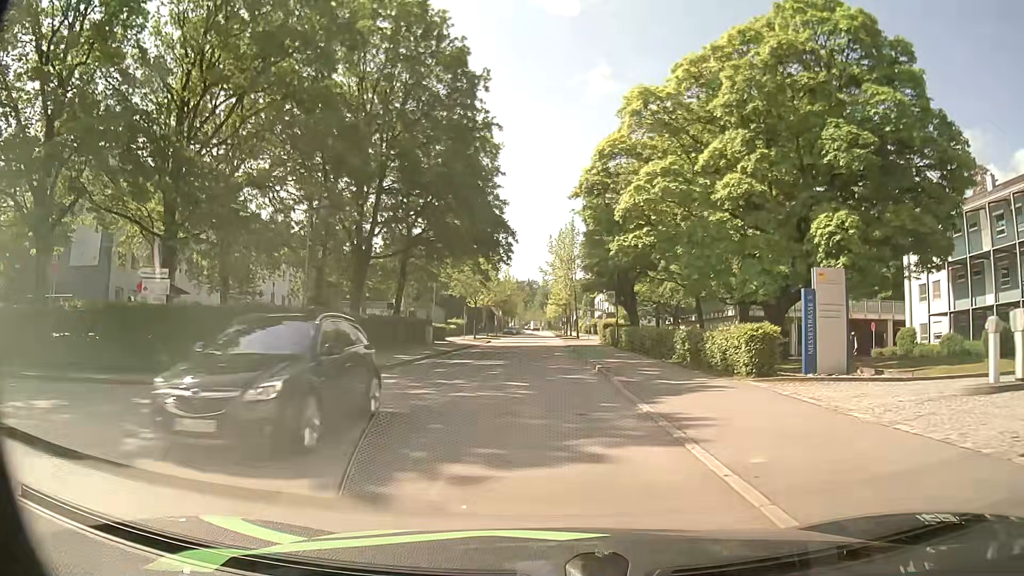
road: residential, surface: asphalt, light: Day
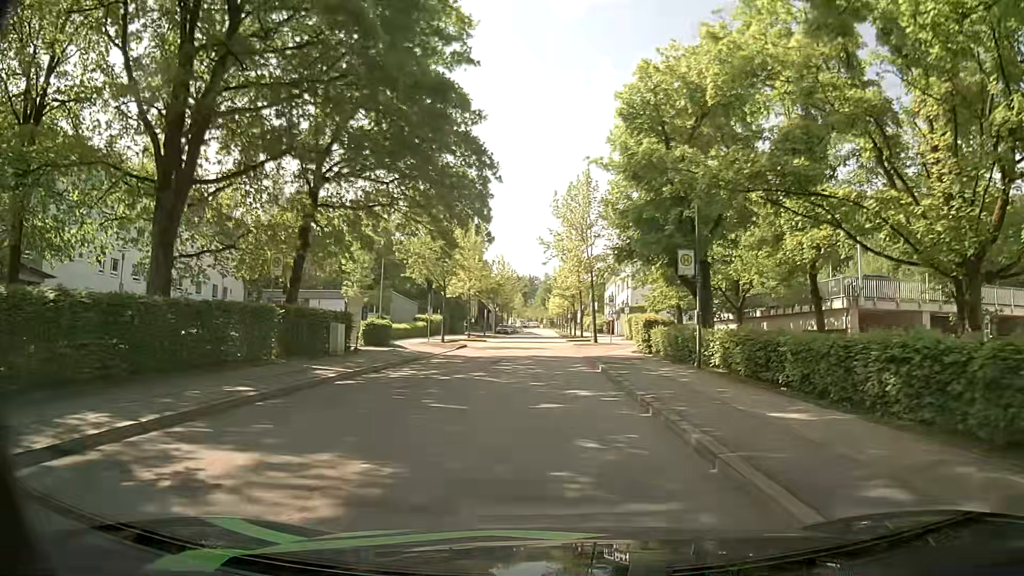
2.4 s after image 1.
(-0.2, +20.4) m; -1°
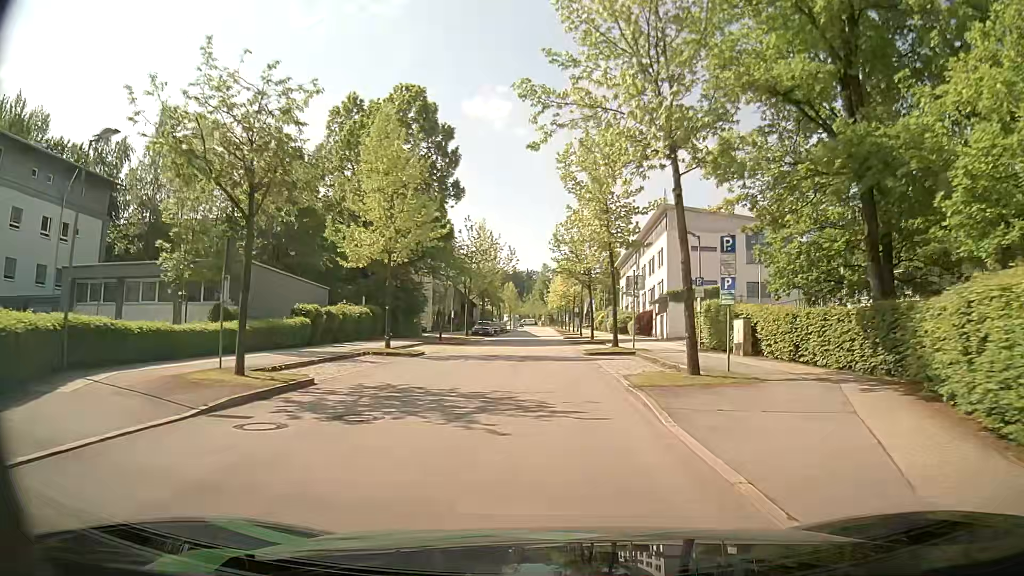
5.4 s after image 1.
(+0.1, +28.6) m; -1°
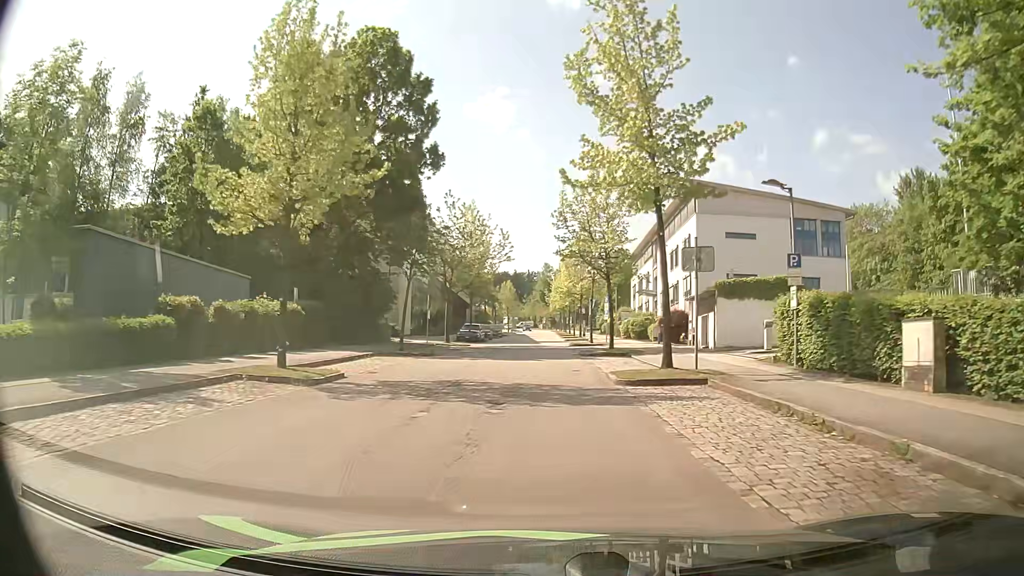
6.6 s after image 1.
(+0.2, +11.8) m; +1°
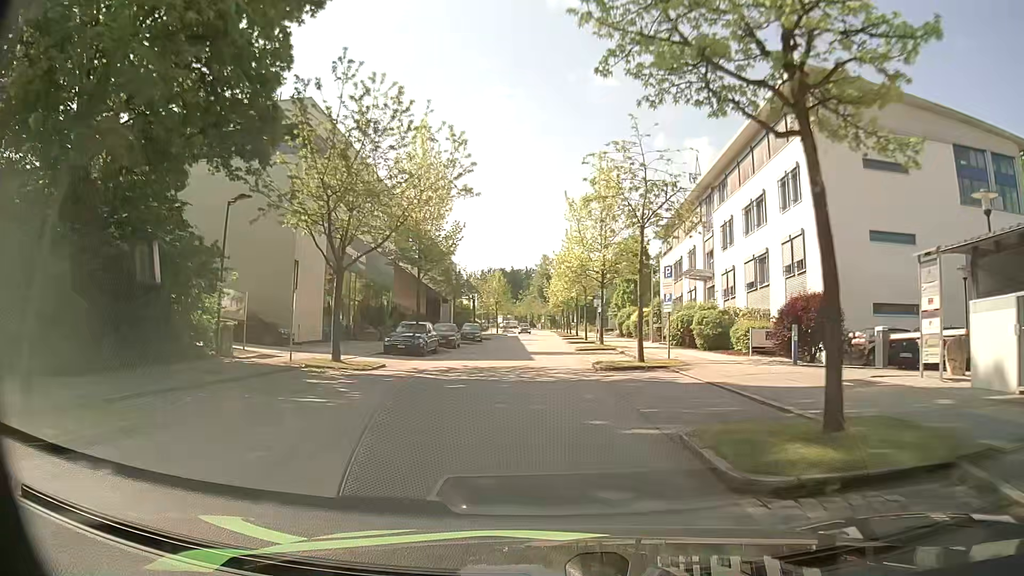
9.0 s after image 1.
(0.0, +23.7) m; 0°
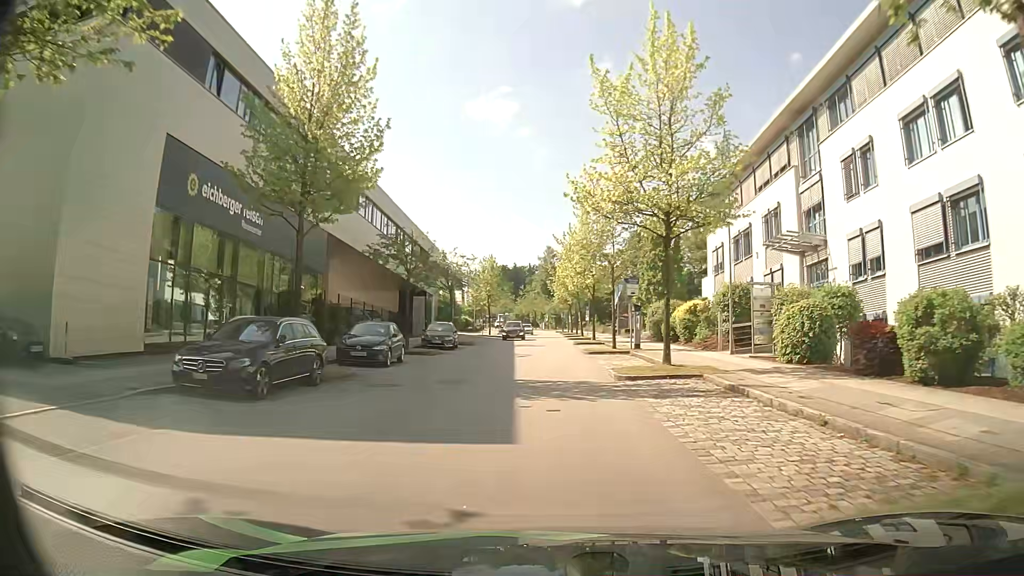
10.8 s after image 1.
(-0.1, +17.8) m; 0°
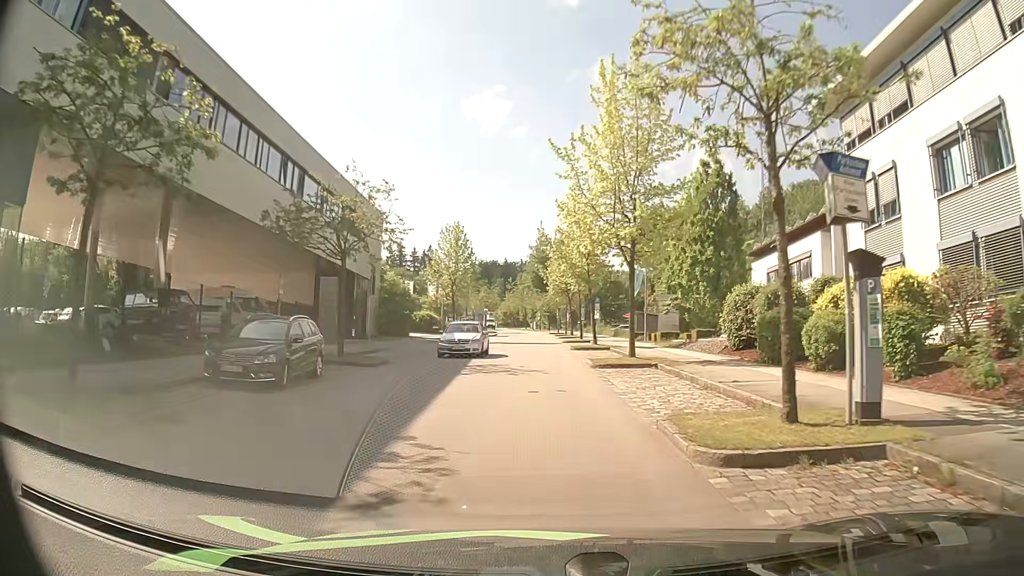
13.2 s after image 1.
(+0.2, +23.3) m; +1°
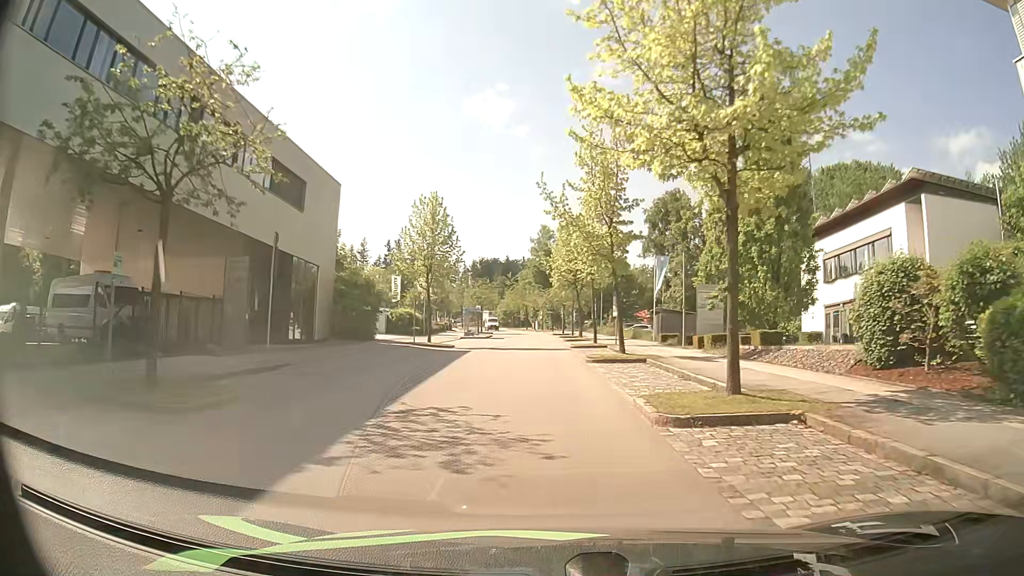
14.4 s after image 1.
(-0.1, +11.7) m; 0°
(0, +10) (0, +20) (0, +30) (0, +40) (0, +50) (-1, +60) (-1, +70) (-2, +80) (-3, +90) (-4, +100) m
